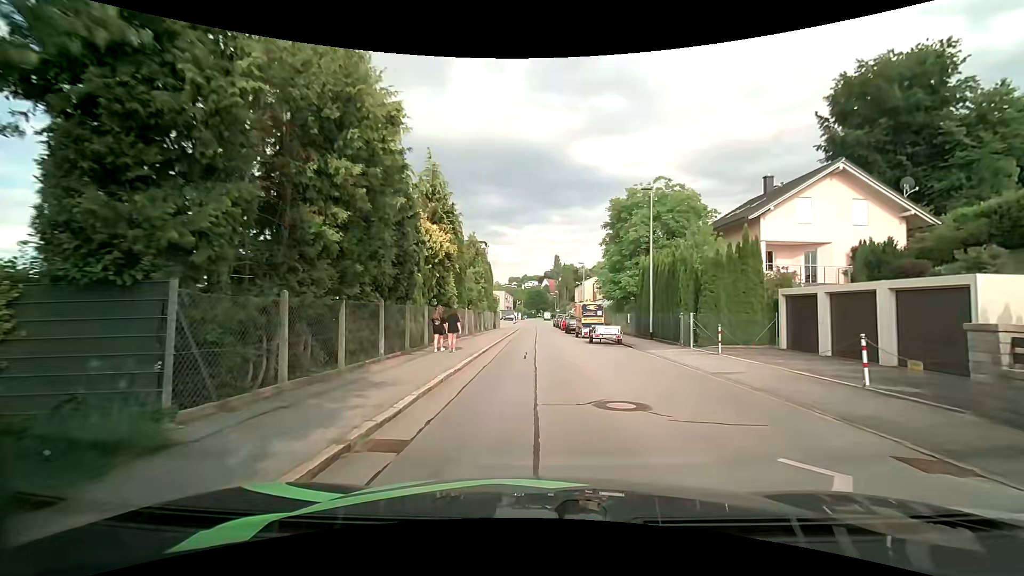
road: residential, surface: asphalt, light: Day
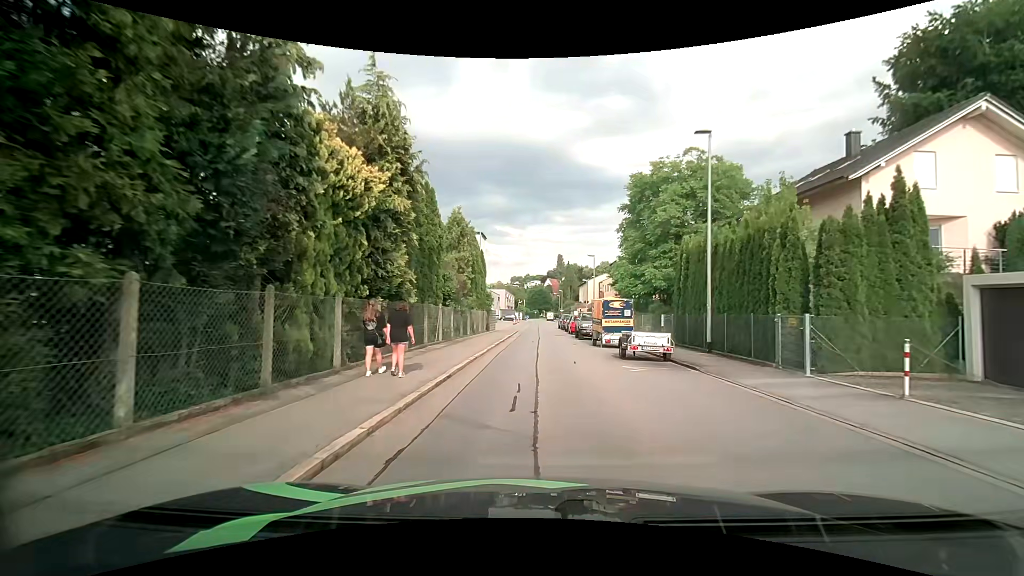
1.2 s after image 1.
(-0.1, +8.6) m; -1°
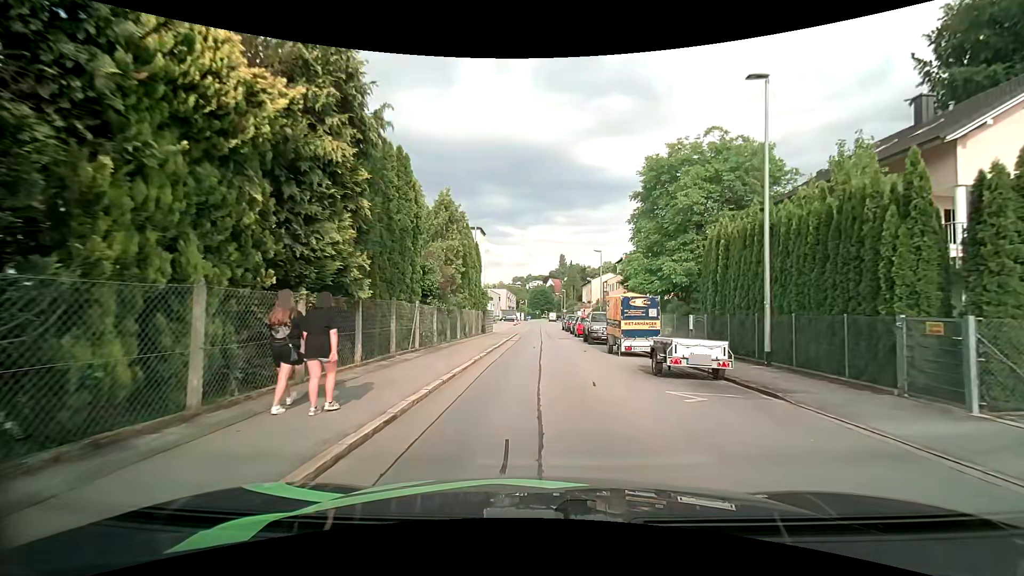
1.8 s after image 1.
(0.0, +4.4) m; 0°
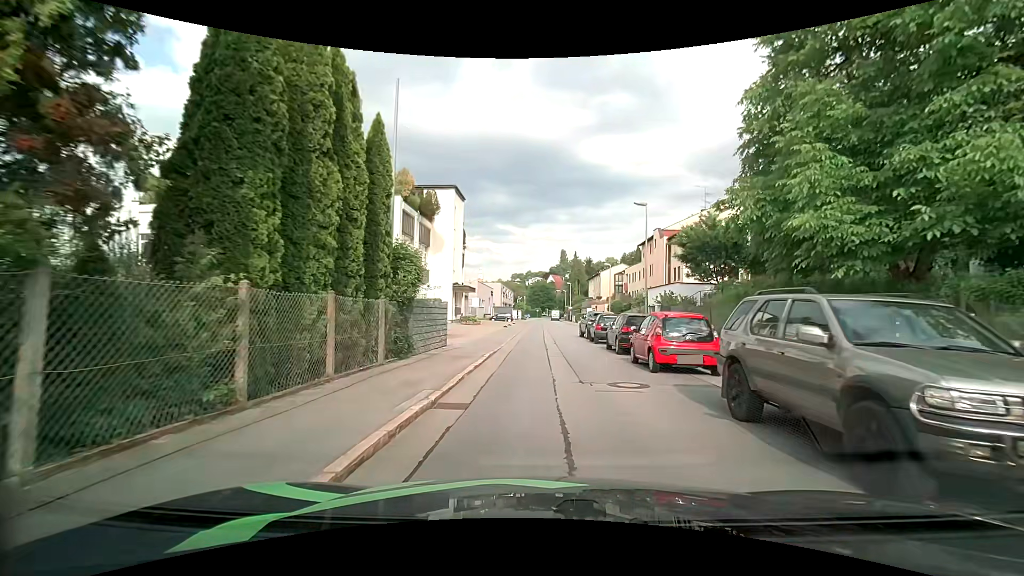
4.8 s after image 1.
(0.0, +20.9) m; 0°
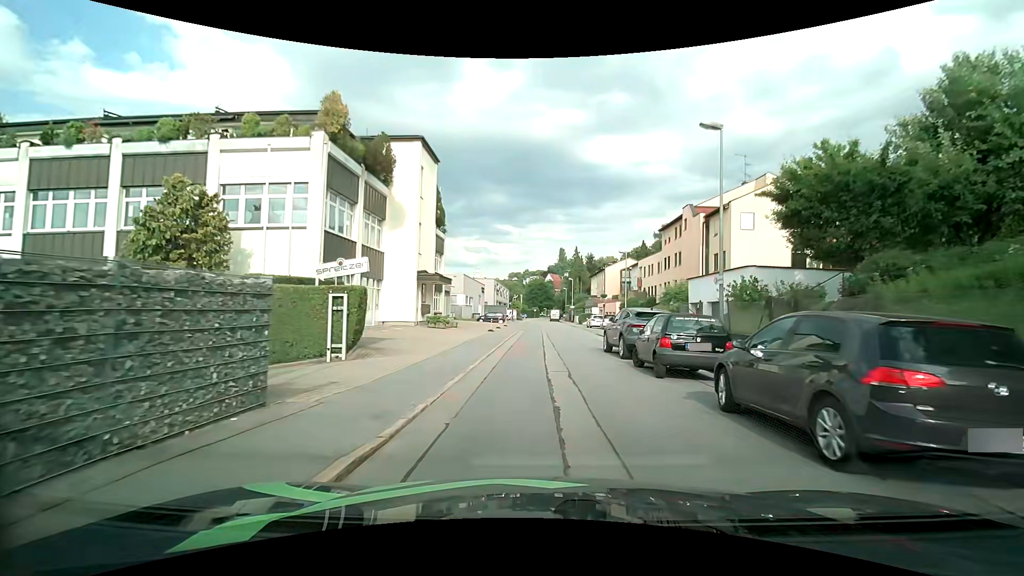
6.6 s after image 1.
(0.0, +12.8) m; 0°
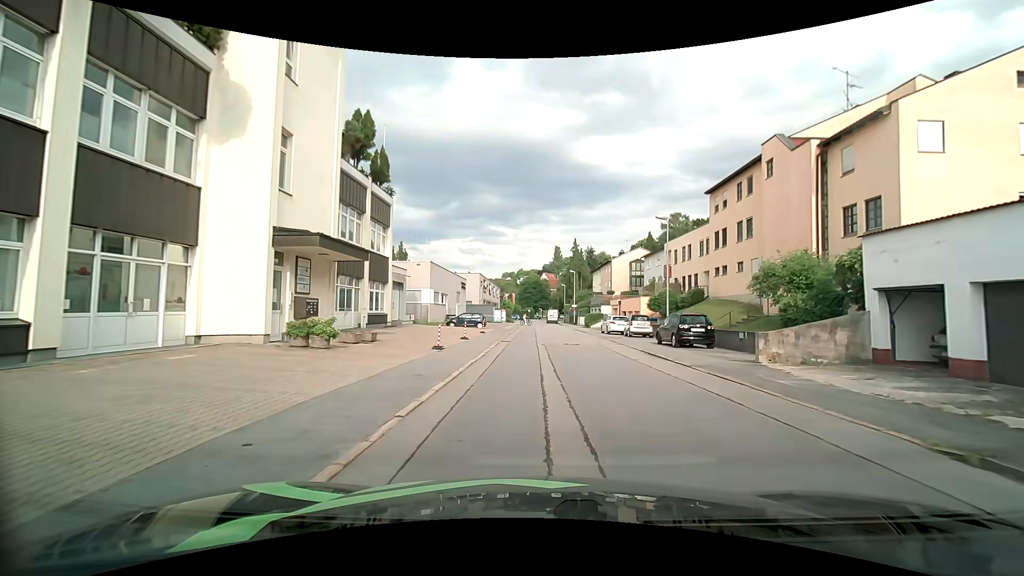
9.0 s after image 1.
(+0.1, +17.7) m; +2°
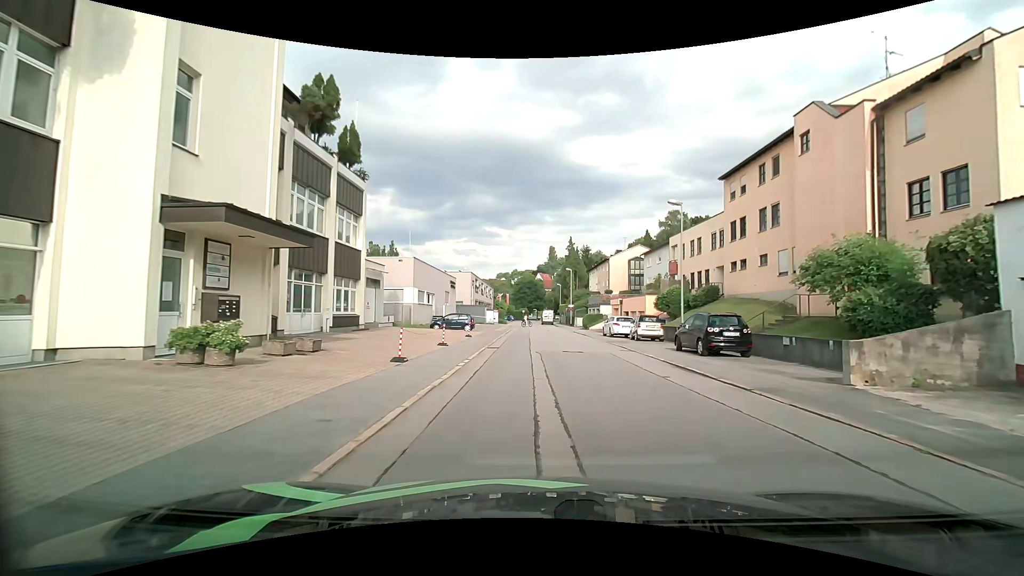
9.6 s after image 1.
(0.0, +4.4) m; -1°
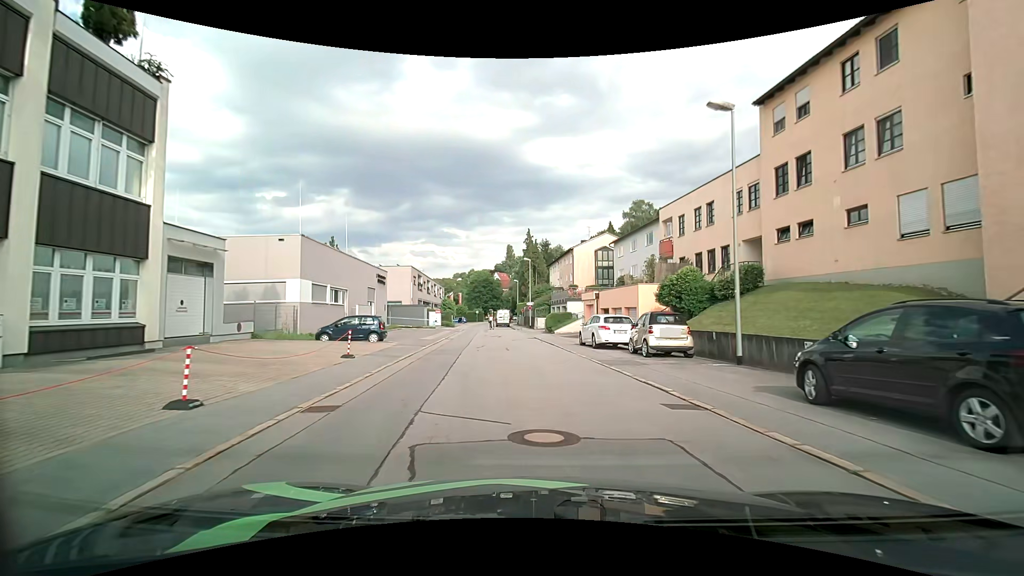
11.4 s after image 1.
(+0.7, +13.2) m; +5°
(0, +10) (-1, +20) (-2, +30) (-3, +40) (-5, +50) (-7, +60) (-8, +69) (-9, +79) (-10, +89) (-10, +99) m
